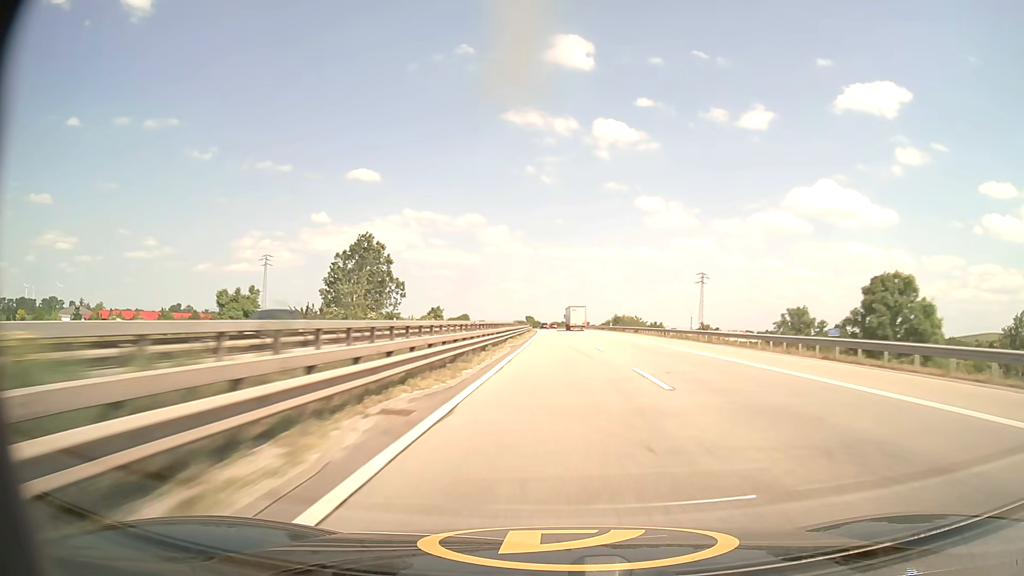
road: motorway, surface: asphalt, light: Day
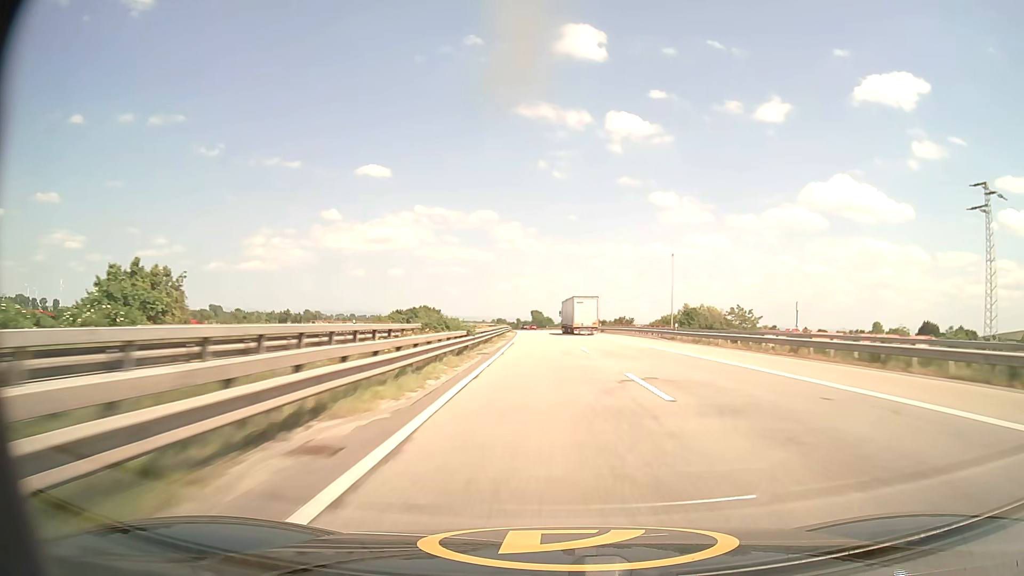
(-0.3, +109.5) m; -1°
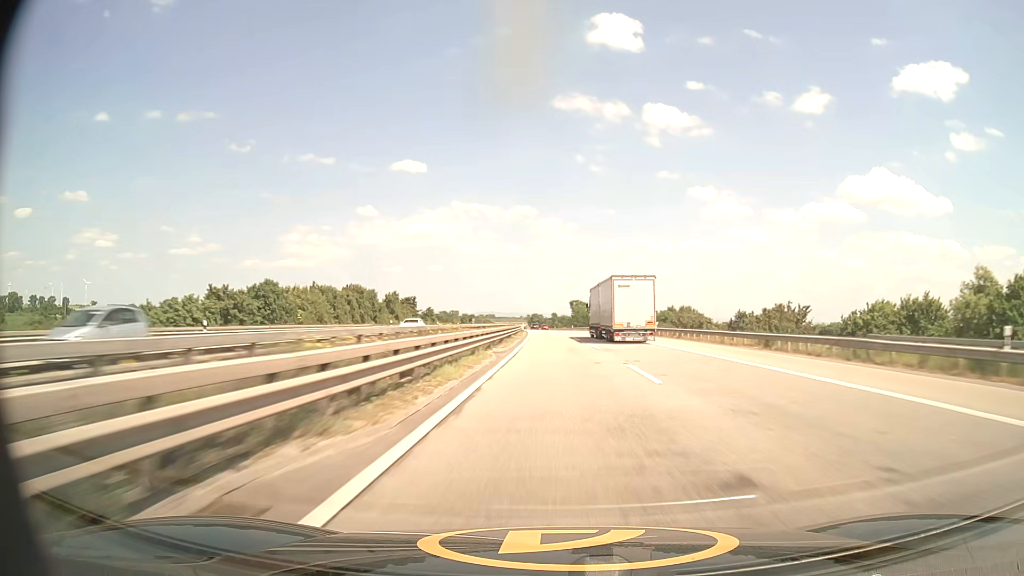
(-2.7, +86.7) m; -3°
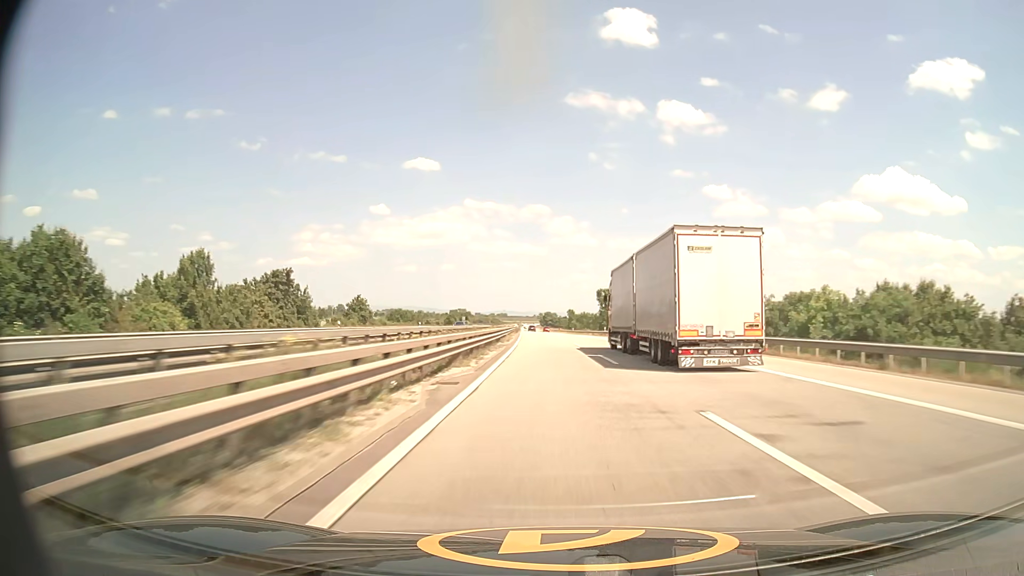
(-0.7, +64.4) m; -1°
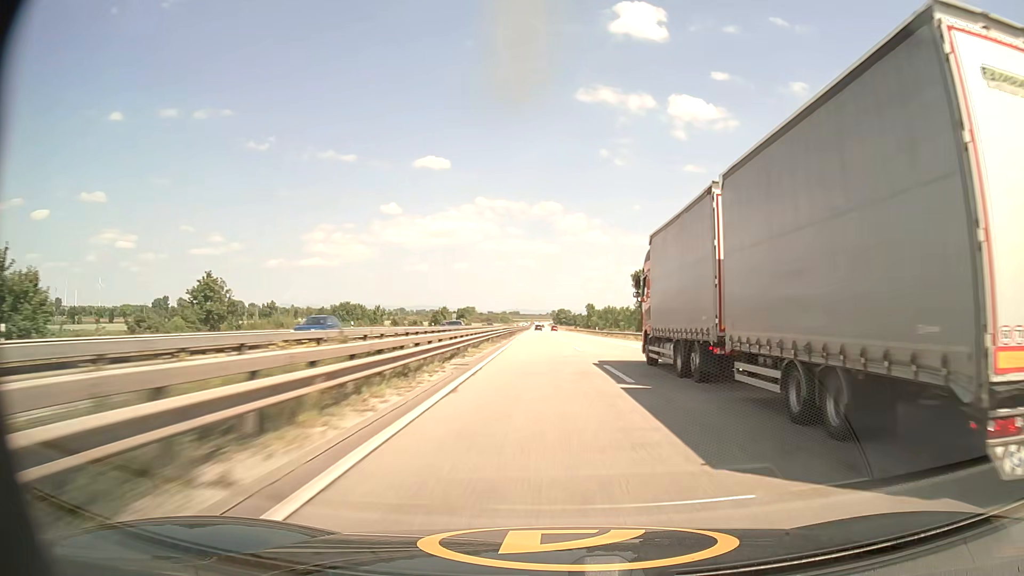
(-0.4, +42.8) m; -1°
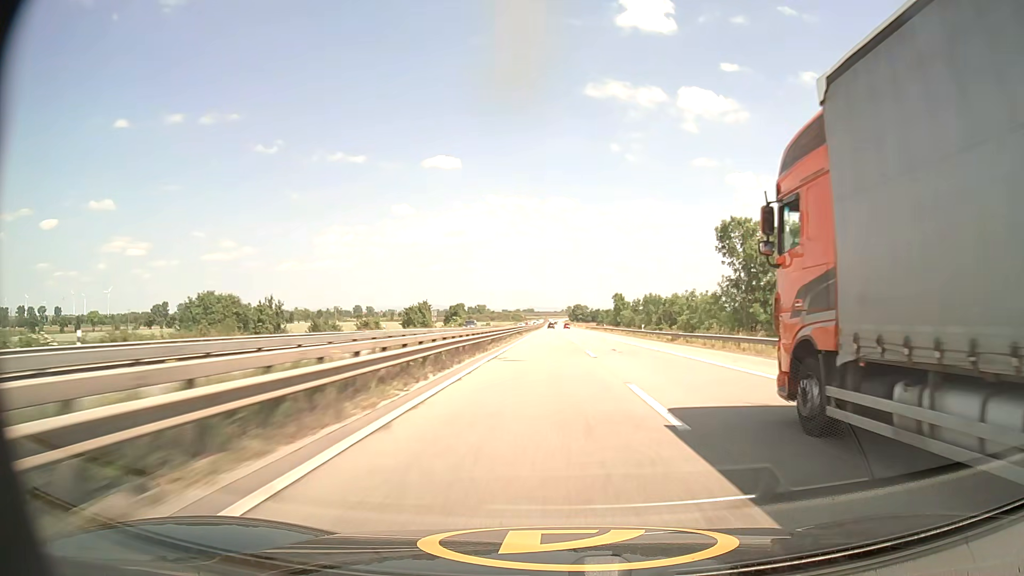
(-0.4, +42.8) m; -1°
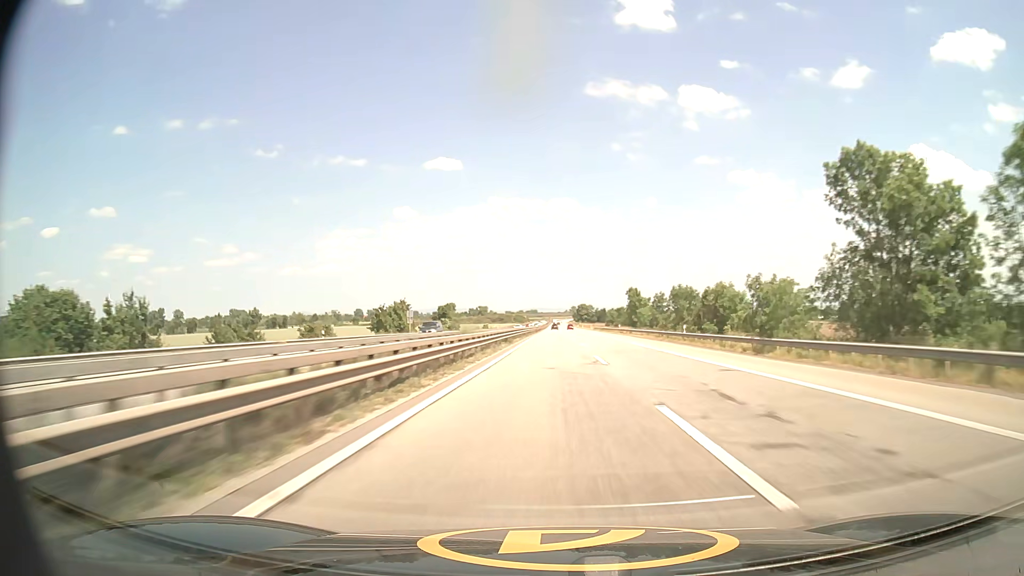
(0.0, +21.5) m; 0°
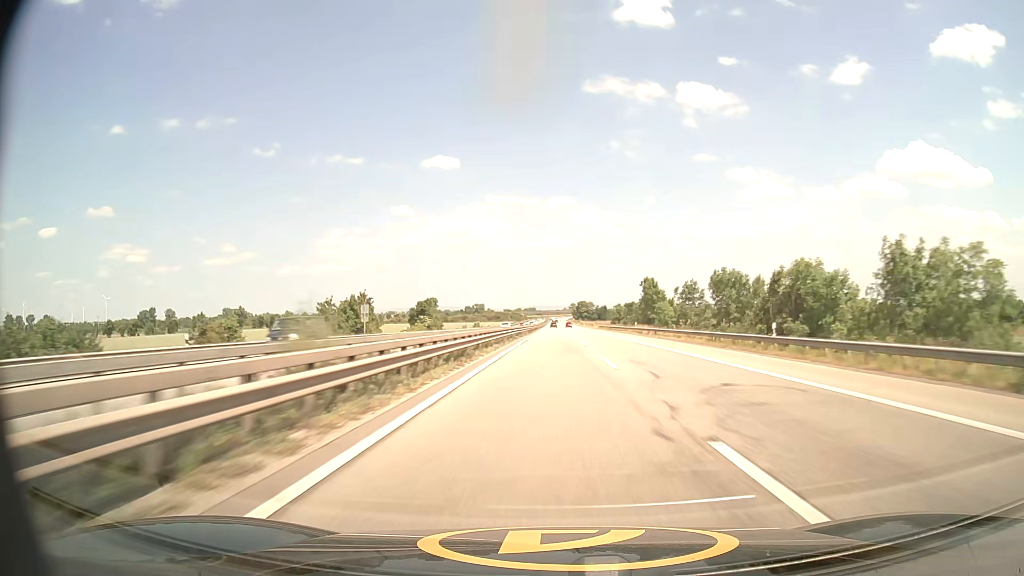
(-0.1, +21.5) m; 0°
(0, +10) (0, +20) (0, +30) (0, +40) (0, +50) (0, +60) (0, +70) (0, +80) (0, +90) (0, +100) m
